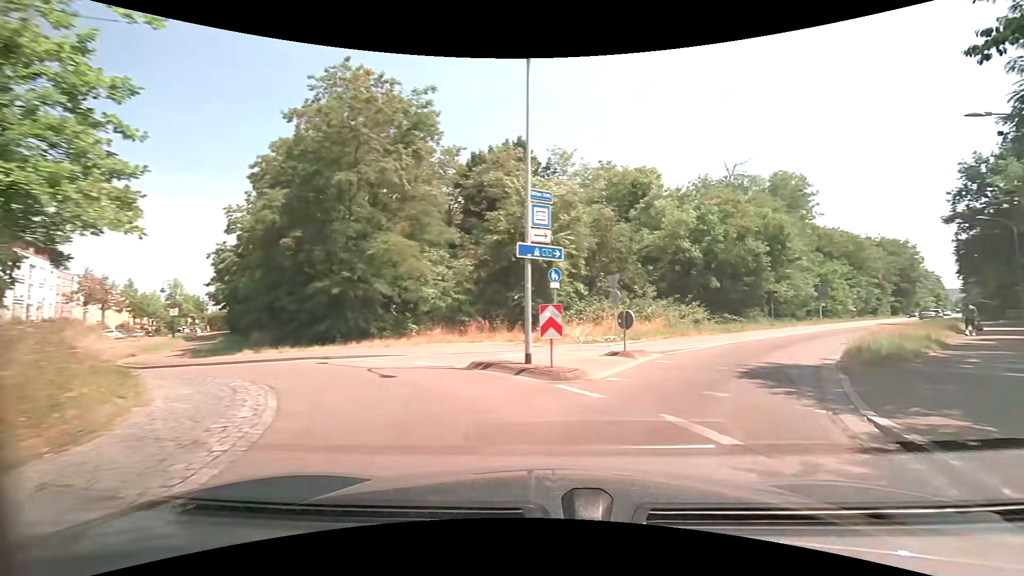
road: secondary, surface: asphalt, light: Day
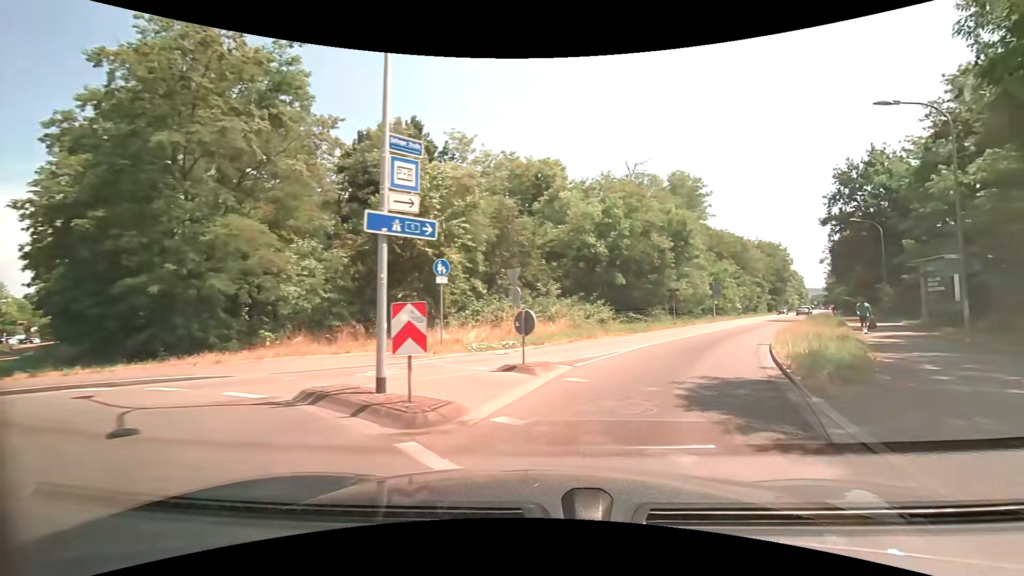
(+0.4, +4.0) m; +11°
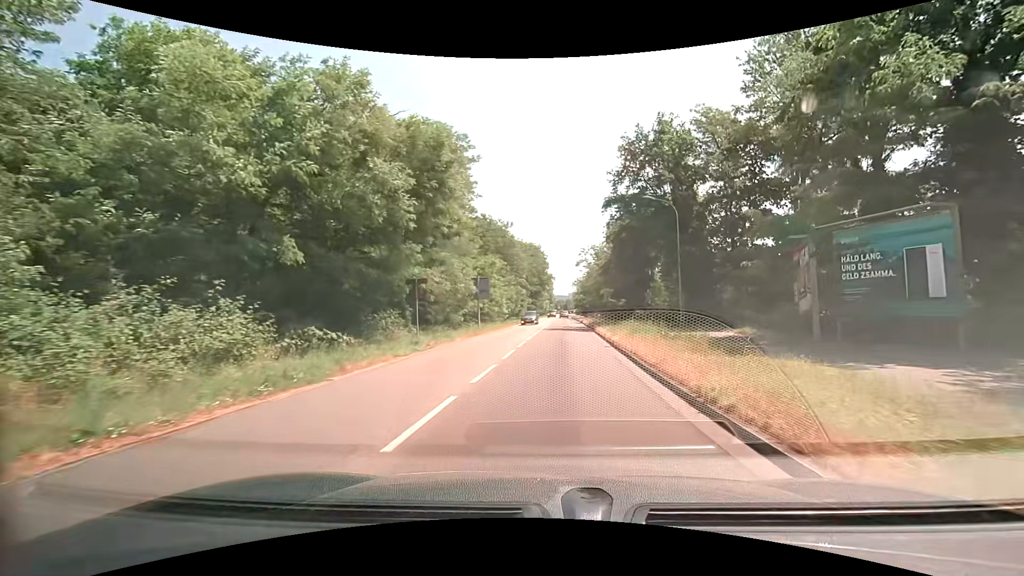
(+5.6, +18.7) m; +30°
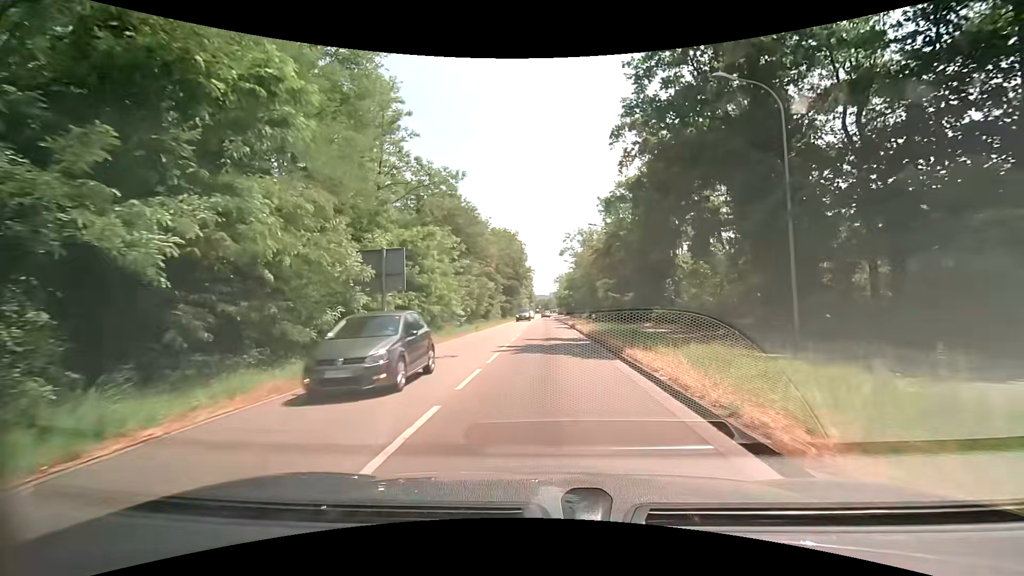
(+1.2, +19.0) m; +5°
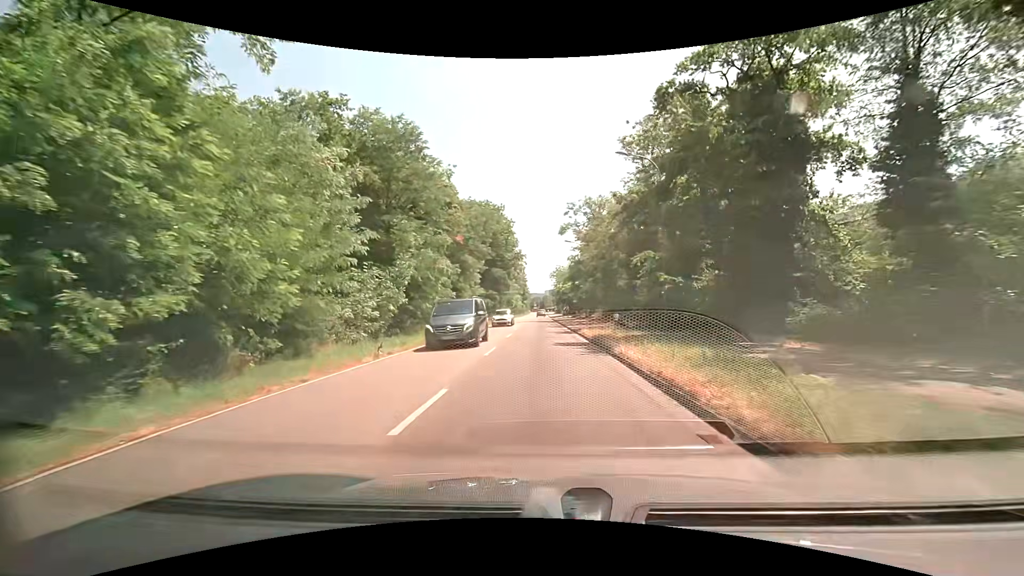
(+0.1, +21.3) m; +1°
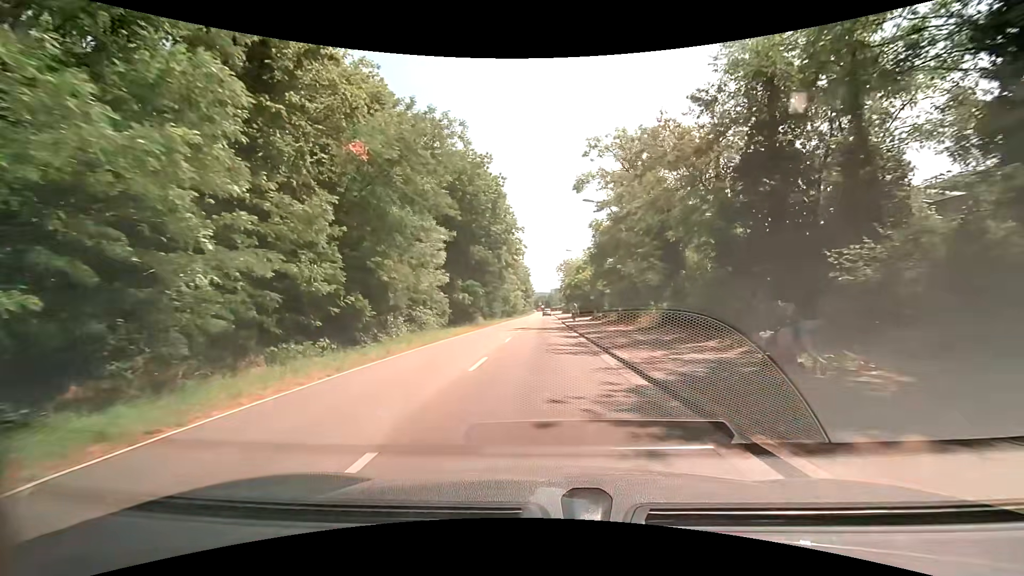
(-0.1, +21.9) m; 0°
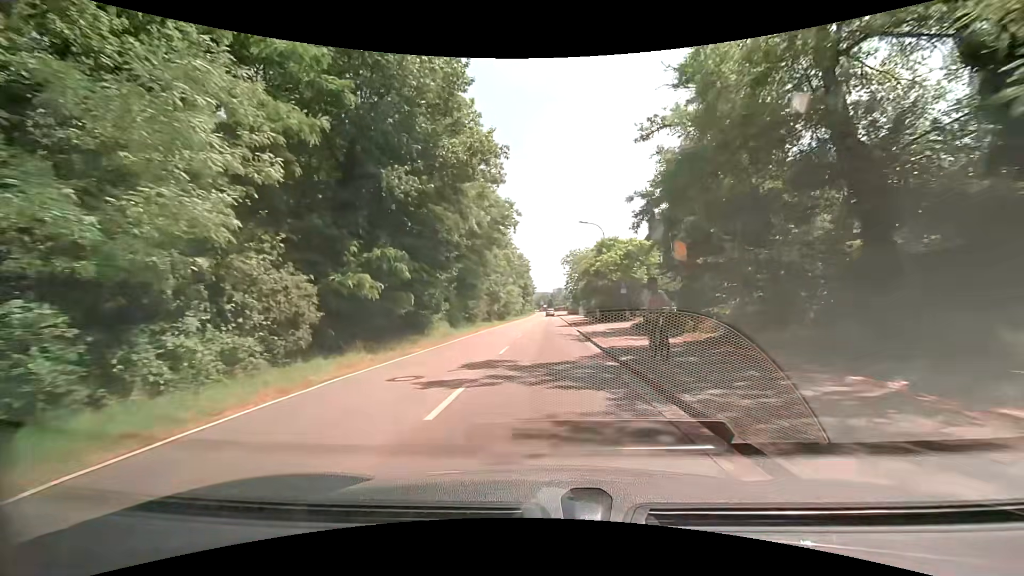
(0.0, +22.8) m; 0°
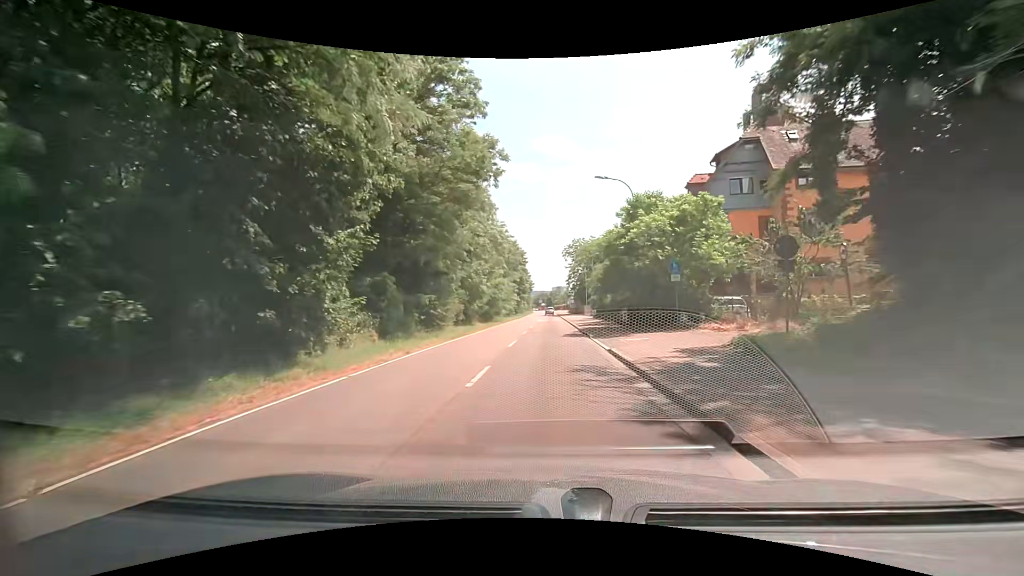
(0.0, +15.8) m; 0°
(0, +10) (0, +20) (0, +30) (0, +40) (0, +50) (+1, +60) (+1, +70) (+1, +80) (+1, +90) (+1, +100) m
